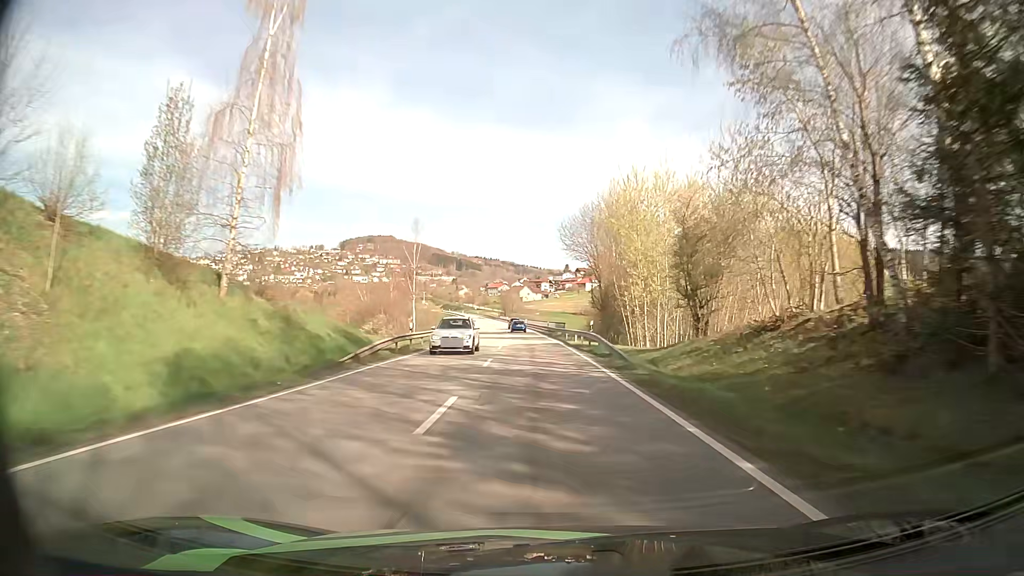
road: secondary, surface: asphalt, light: Day
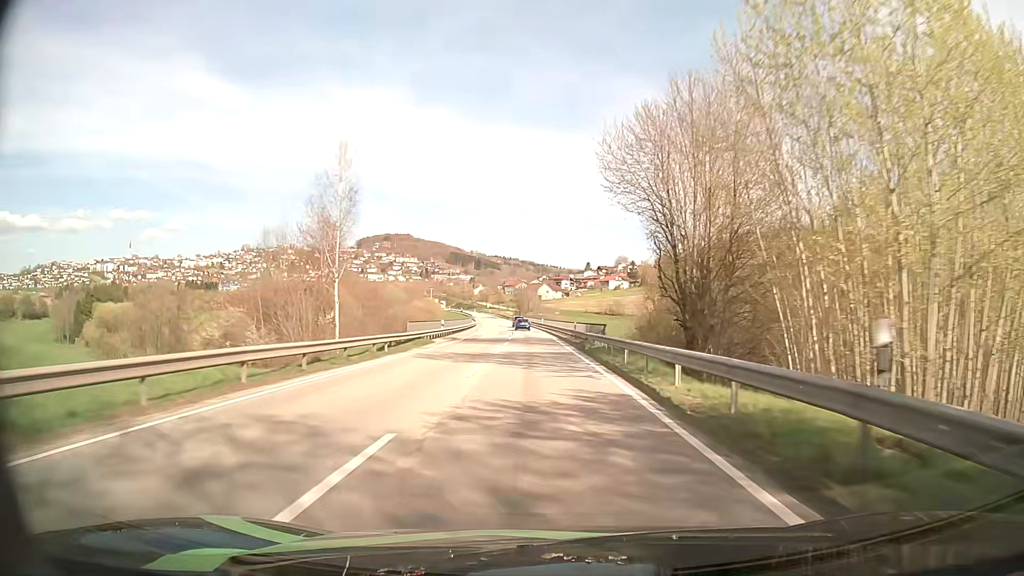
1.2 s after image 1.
(-0.5, +28.4) m; -2°
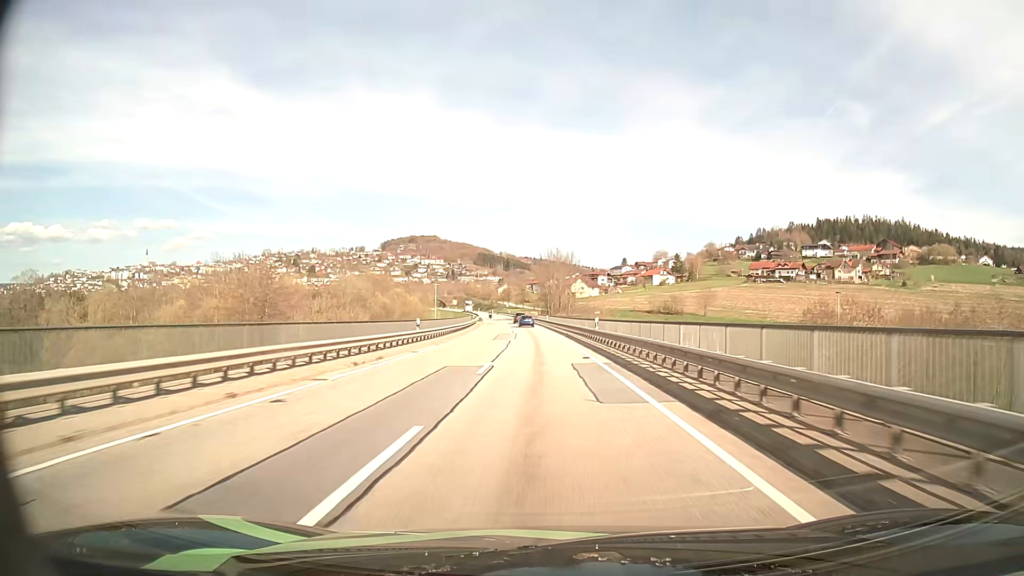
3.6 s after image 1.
(-1.2, +55.9) m; -3°
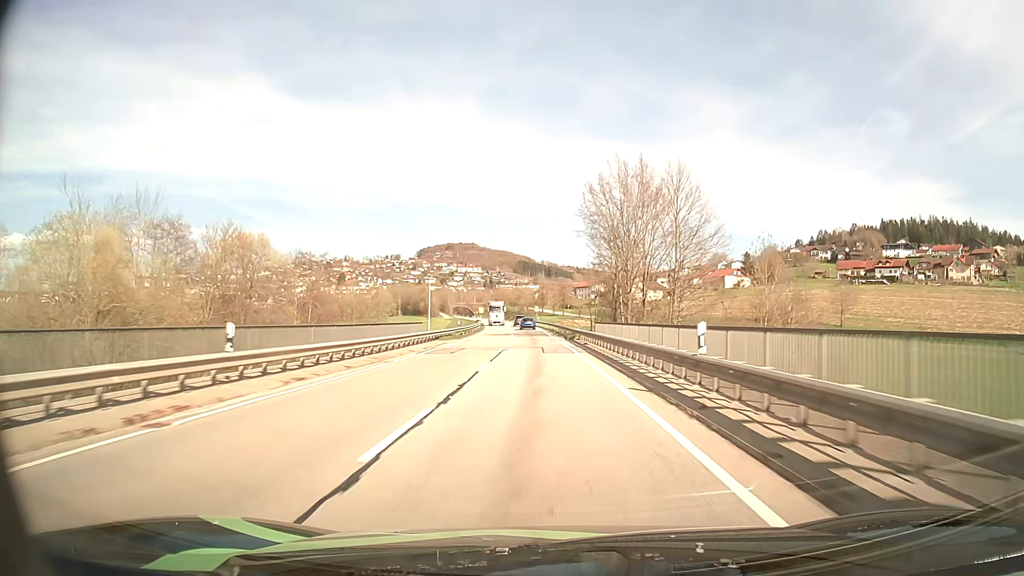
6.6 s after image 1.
(-1.8, +70.0) m; -3°
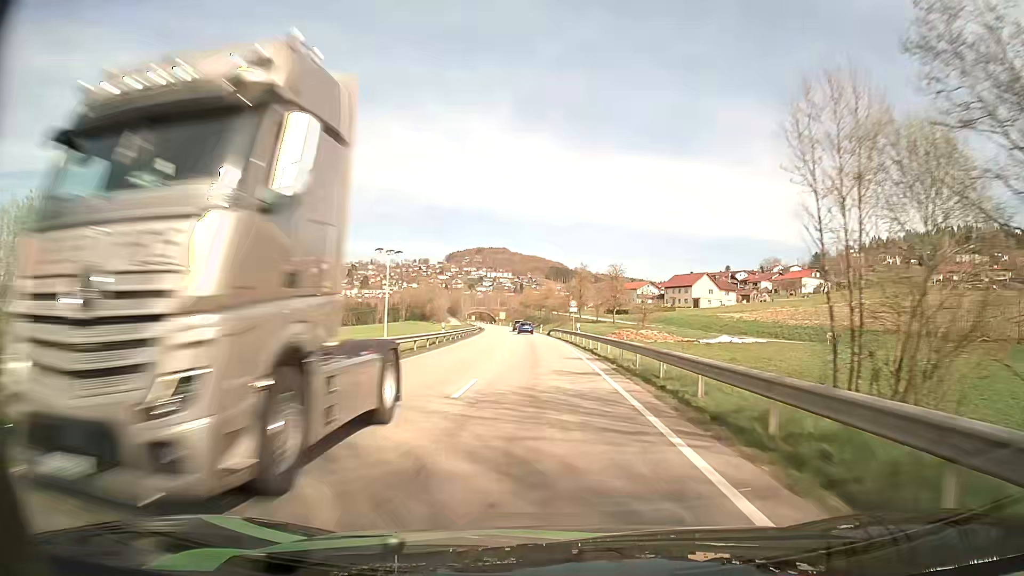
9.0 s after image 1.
(-1.3, +56.8) m; -3°
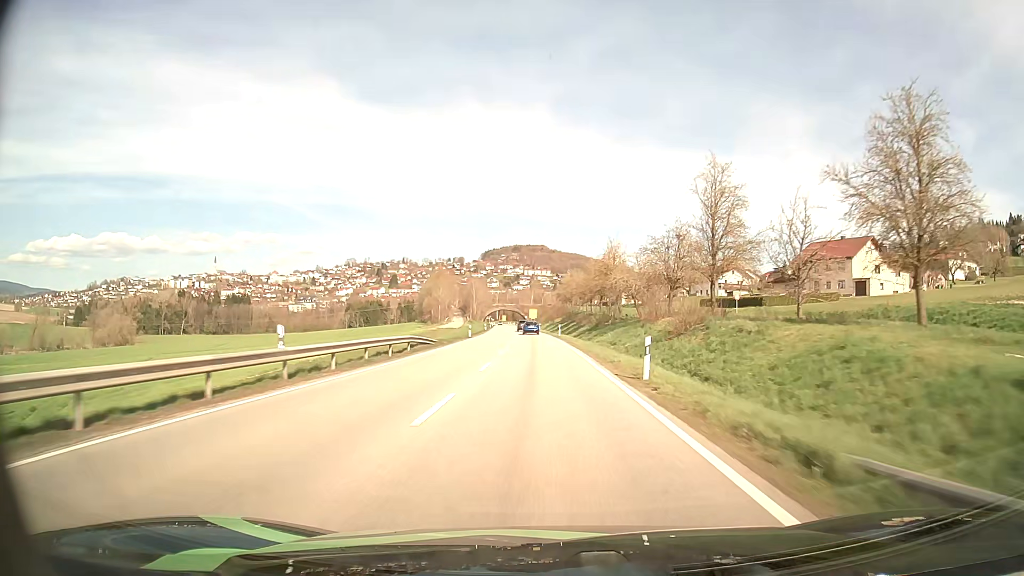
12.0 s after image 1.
(-2.0, +73.6) m; -3°
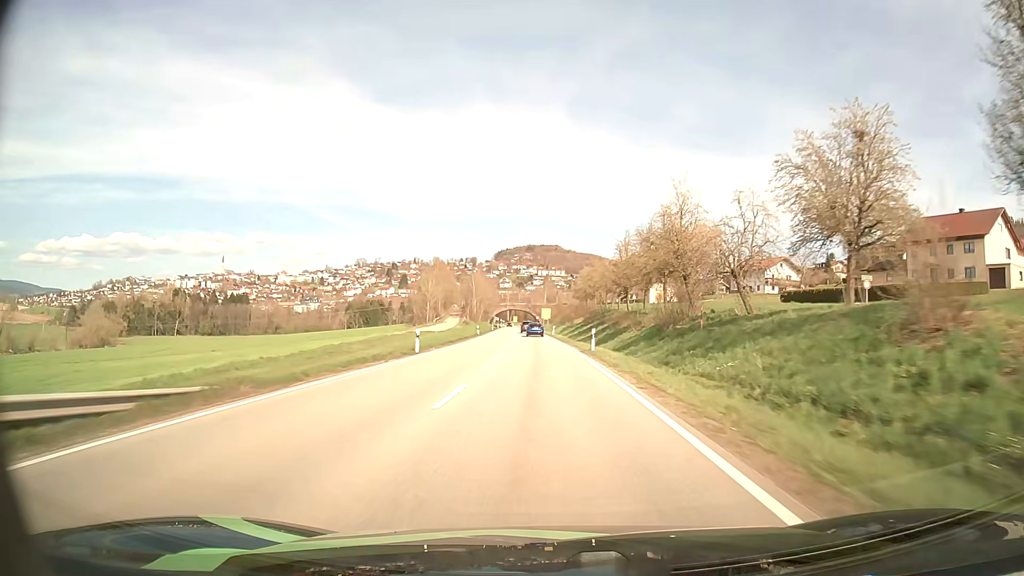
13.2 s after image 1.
(-0.4, +30.3) m; -1°
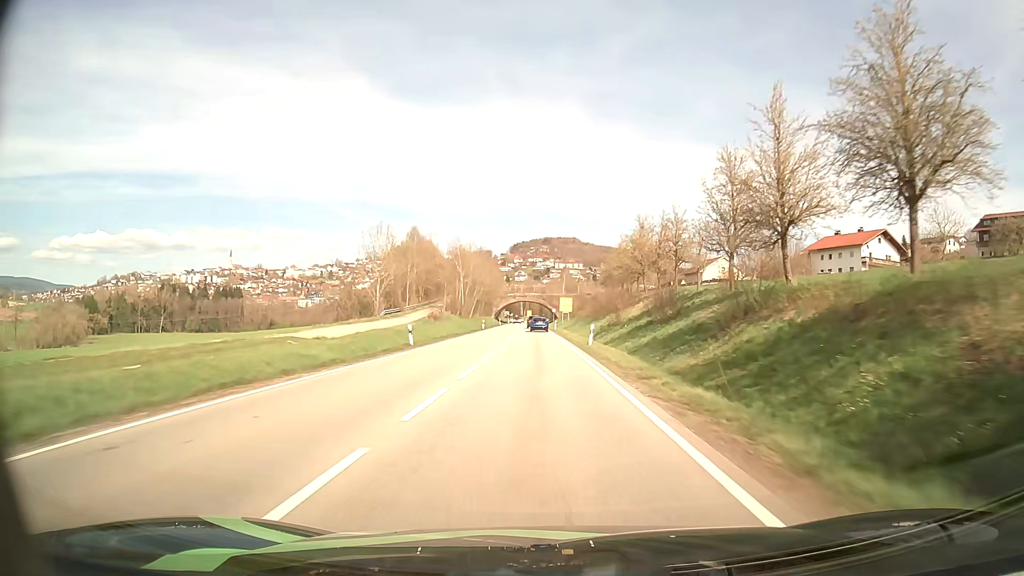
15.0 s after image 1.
(-0.5, +44.4) m; -1°
(0, +10) (0, +20) (0, +30) (0, +40) (-1, +50) (-1, +60) (-1, +70) (-1, +80) (-2, +90) (-2, +100) m
